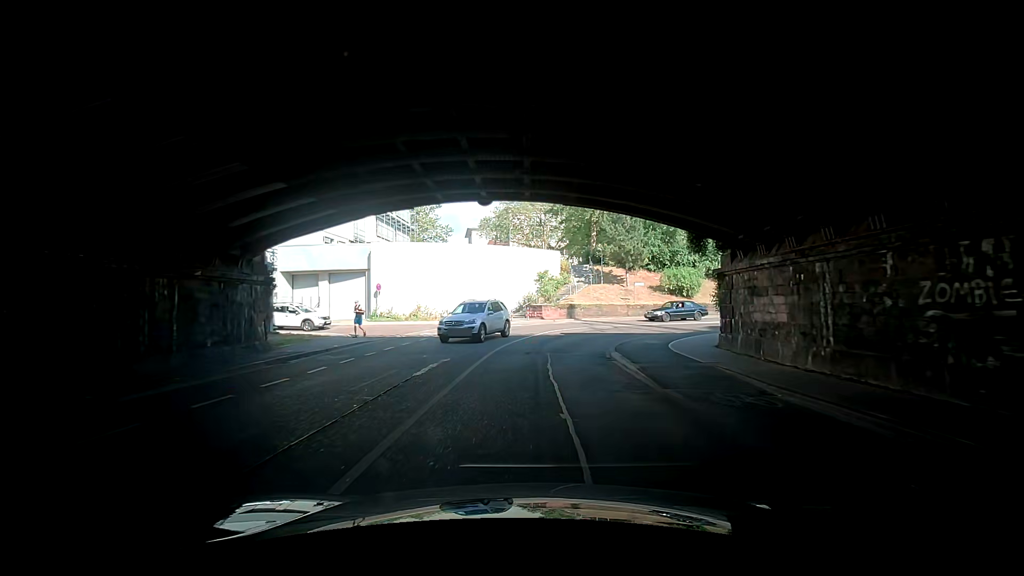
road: secondary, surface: asphalt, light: Day
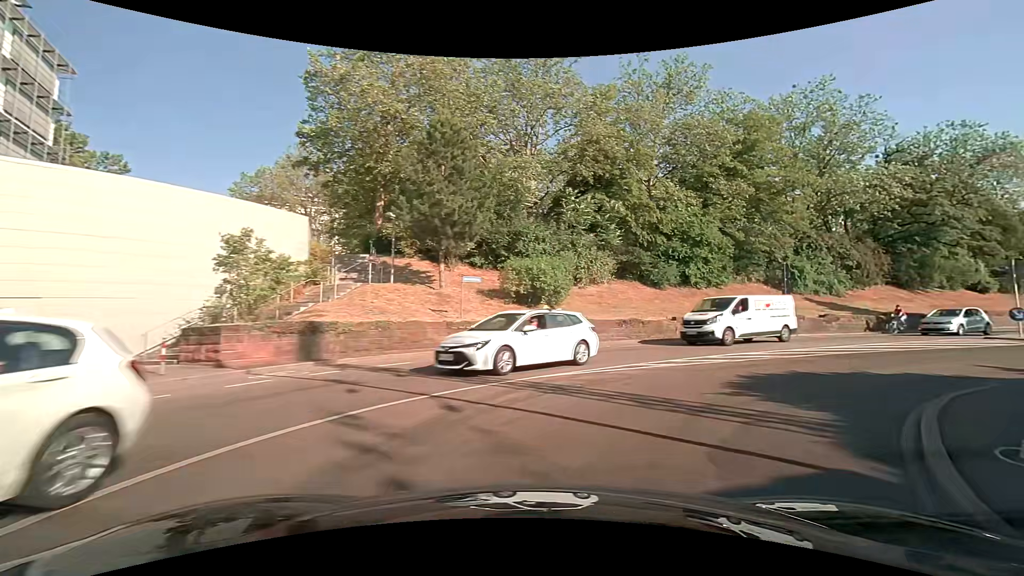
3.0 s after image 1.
(+6.1, +22.0) m; +29°
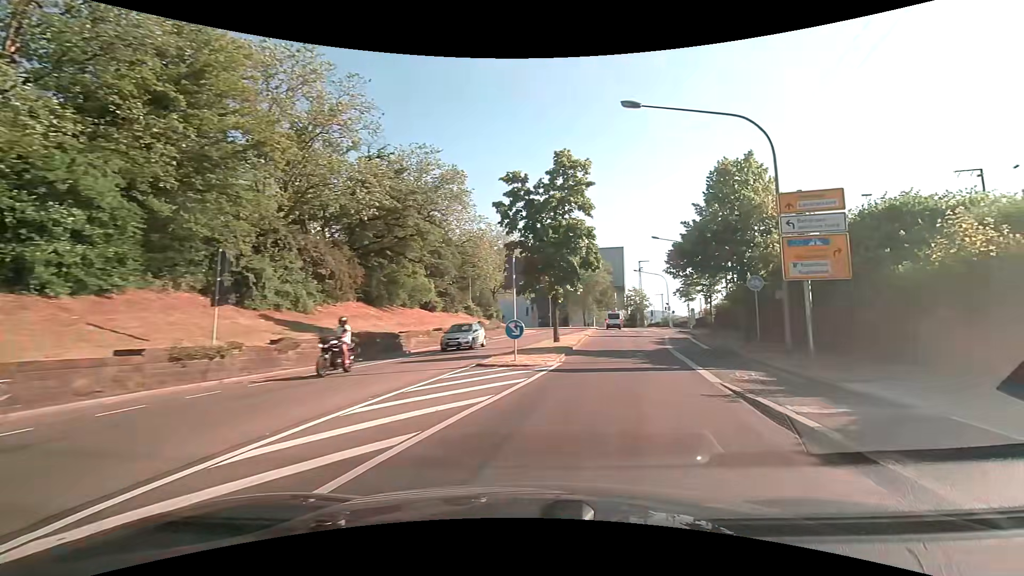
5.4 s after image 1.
(+6.7, +13.2) m; +56°
